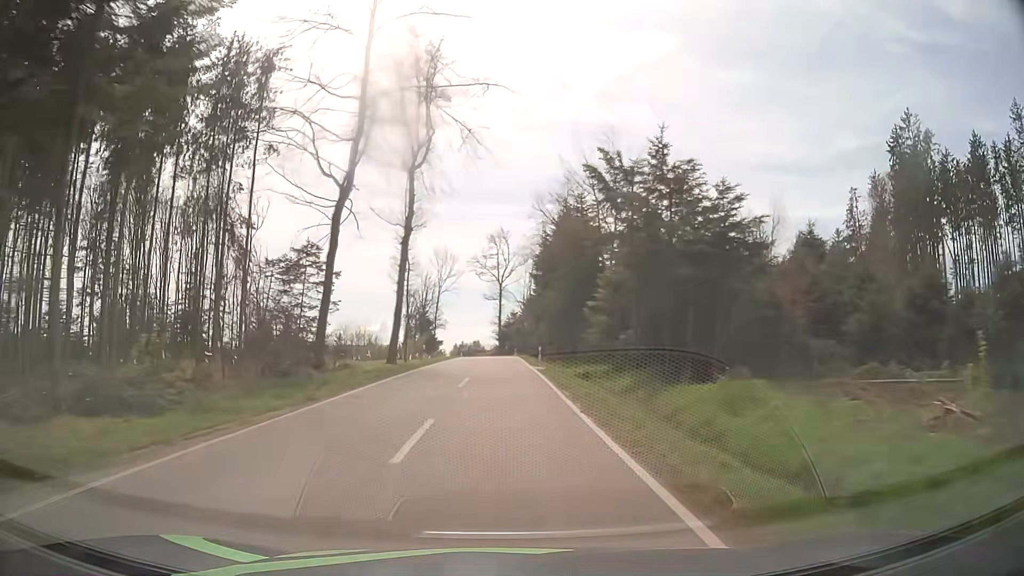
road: tertiary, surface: asphalt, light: Day
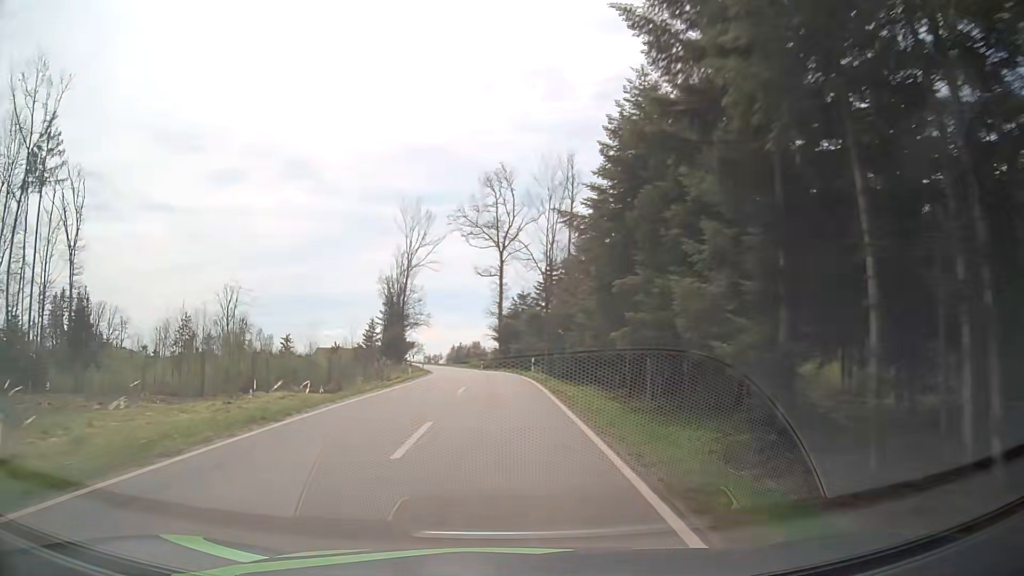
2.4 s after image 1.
(+0.2, +47.6) m; 0°
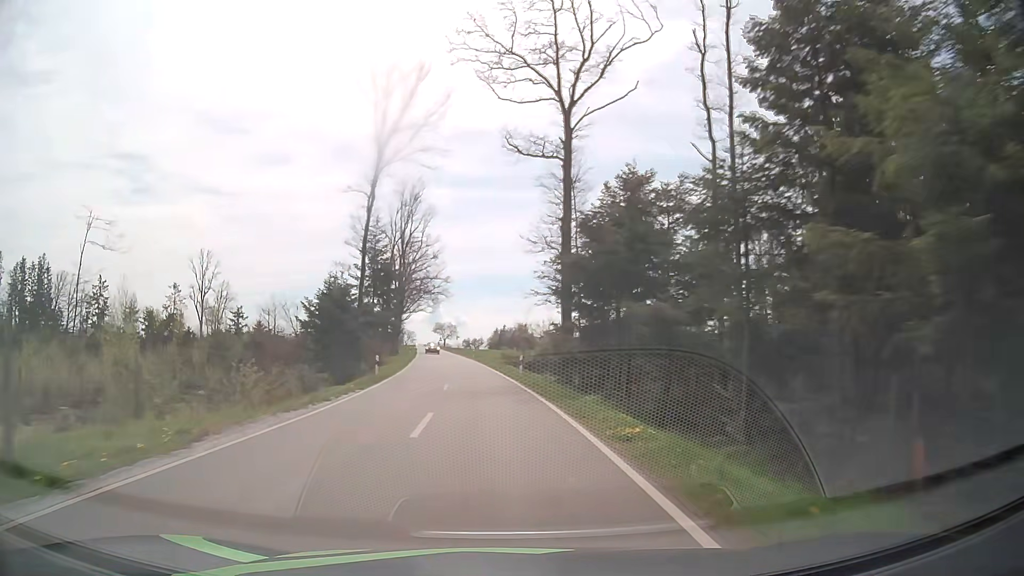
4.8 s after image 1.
(-1.1, +46.2) m; -4°
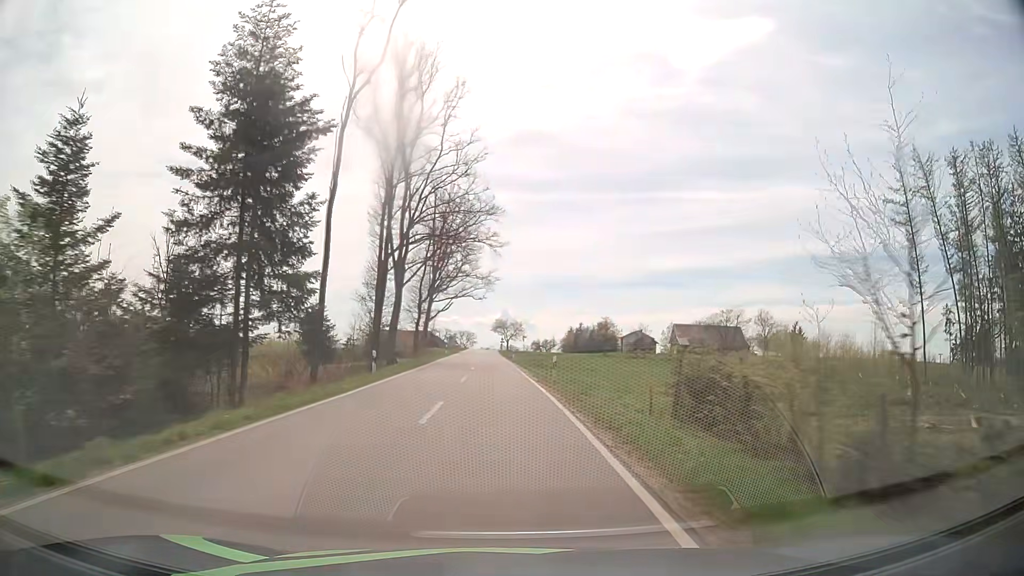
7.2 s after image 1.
(-2.5, +47.3) m; -6°
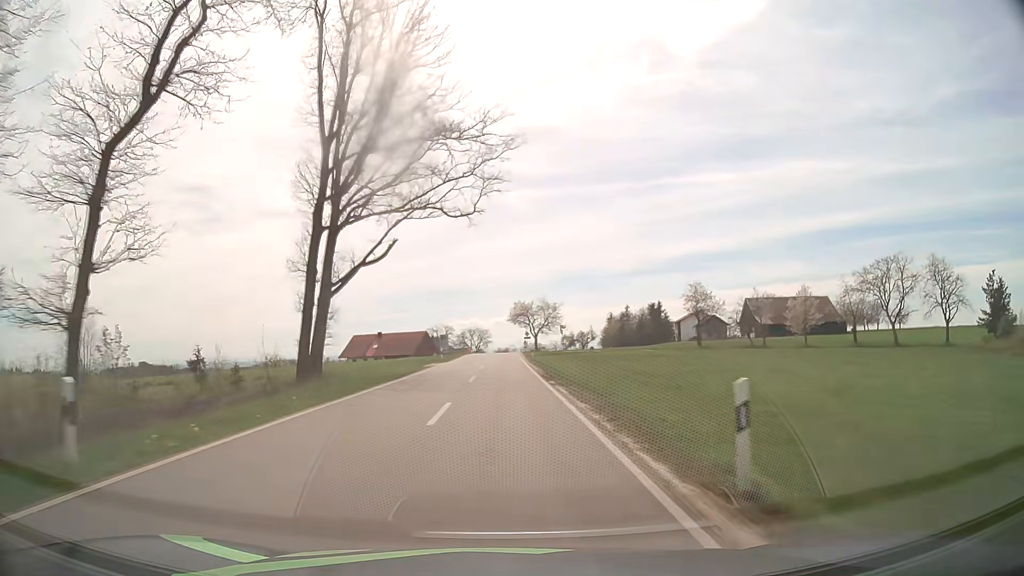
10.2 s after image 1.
(-1.1, +60.2) m; -2°
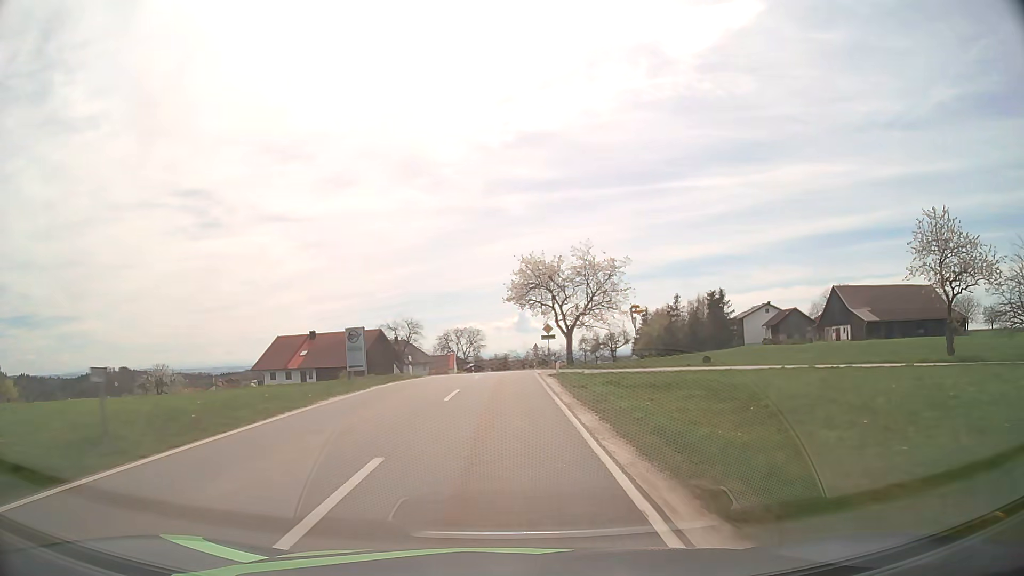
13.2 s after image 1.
(+0.2, +55.2) m; 0°
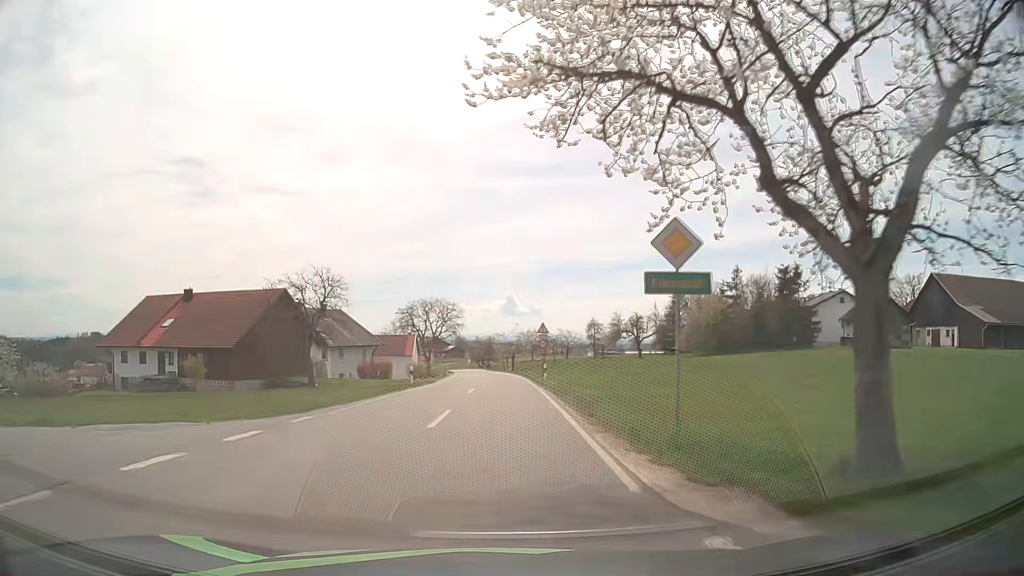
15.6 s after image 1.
(+0.2, +39.8) m; +1°
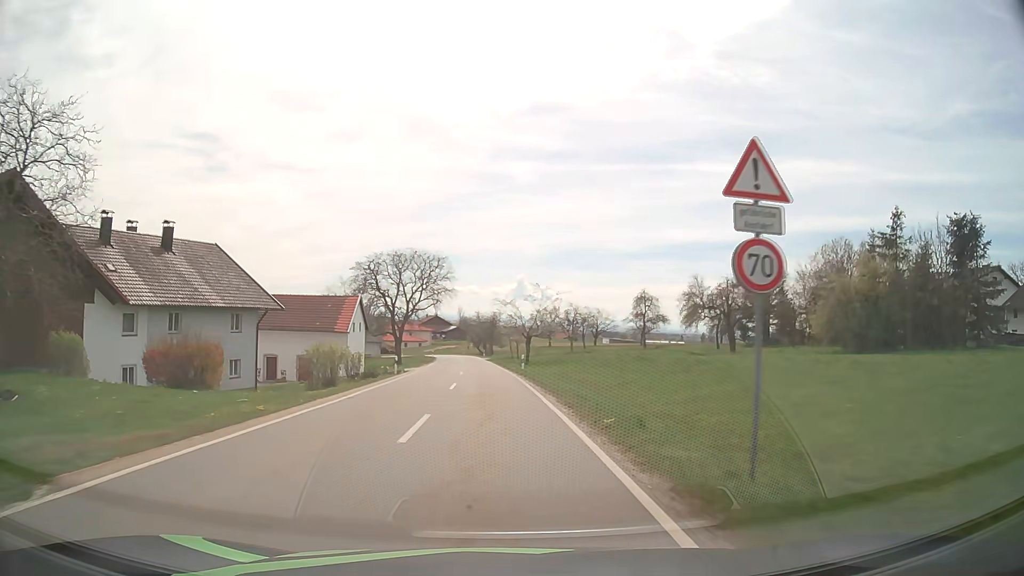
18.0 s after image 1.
(+0.2, +38.9) m; 0°
(0, +10) (0, +20) (-1, +30) (-1, +40) (-2, +50) (-2, +60) (-3, +70) (-4, +80) (-5, +90) (-6, +100) m
